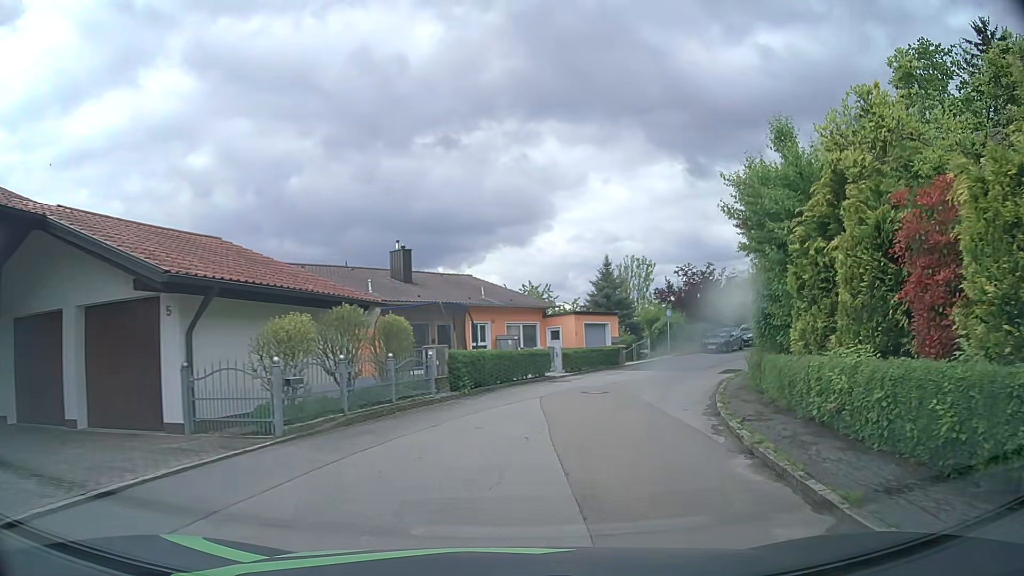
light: Day
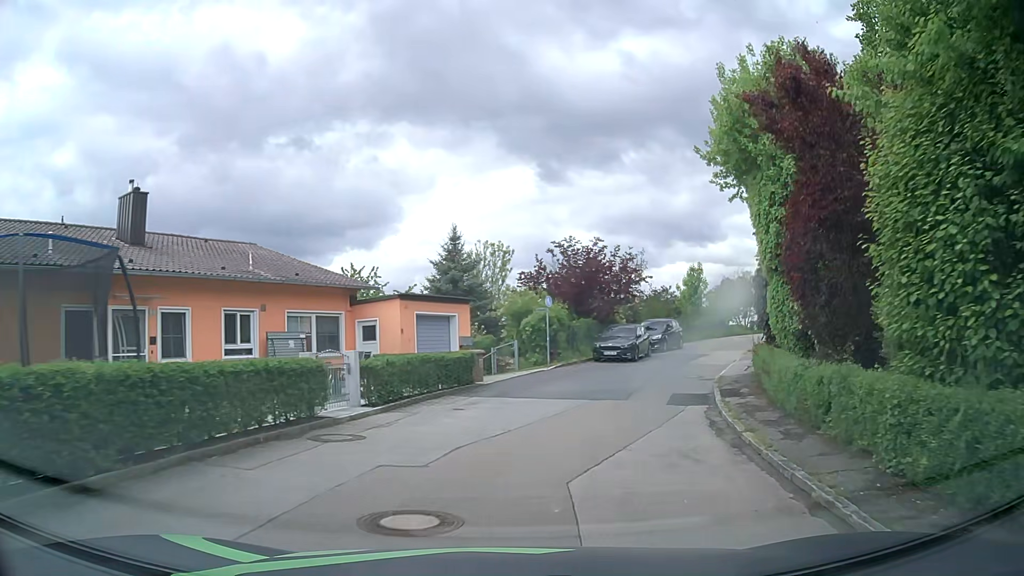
(+1.6, +13.1) m; +14°
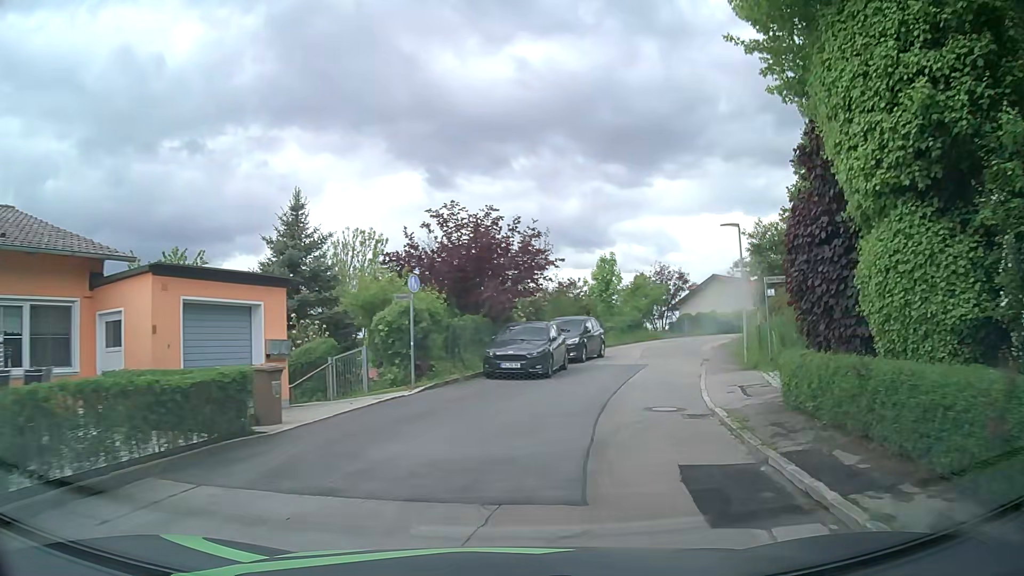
(+0.7, +9.4) m; +9°
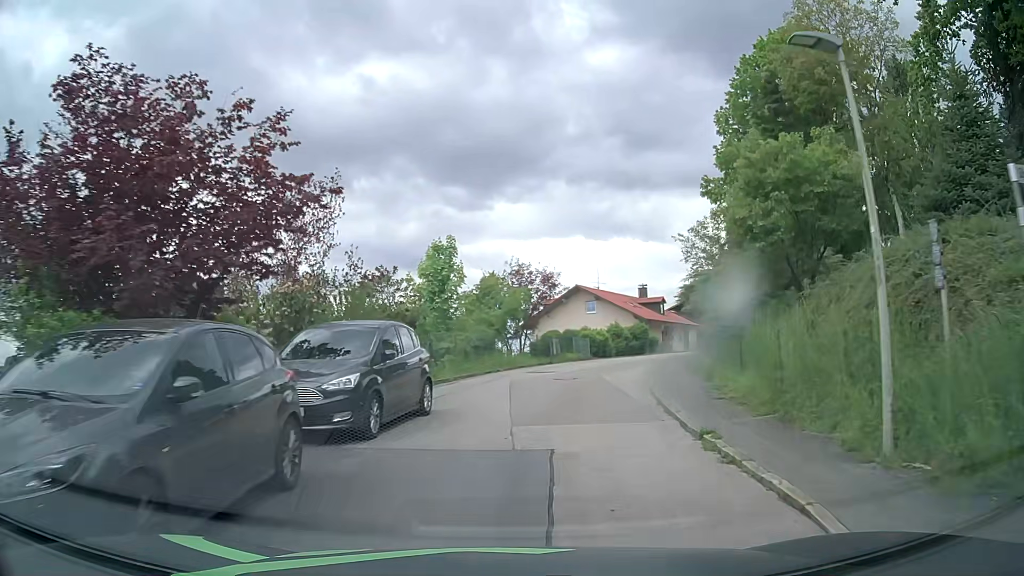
(+2.0, +14.6) m; +15°
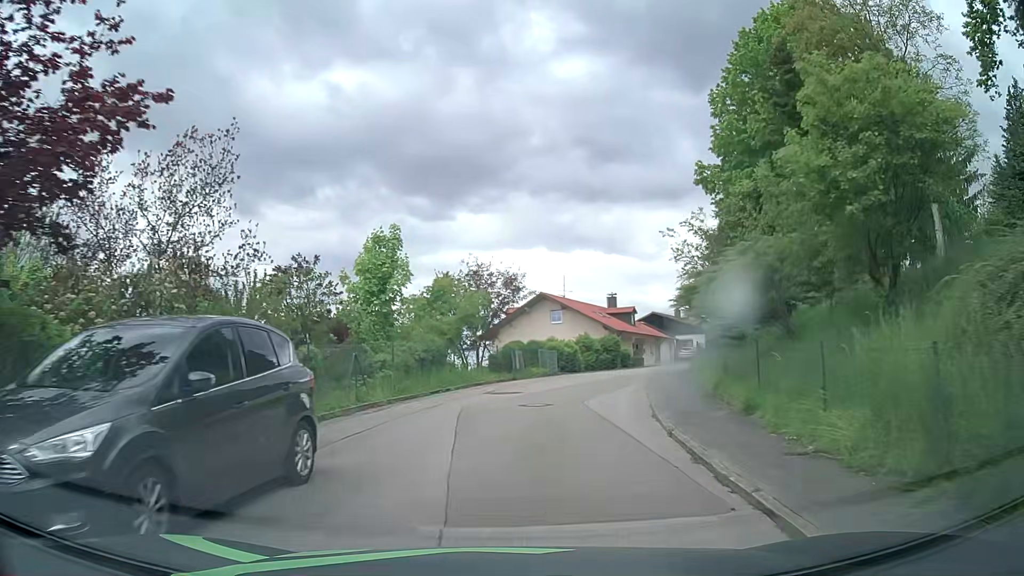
(+0.1, +5.0) m; +4°
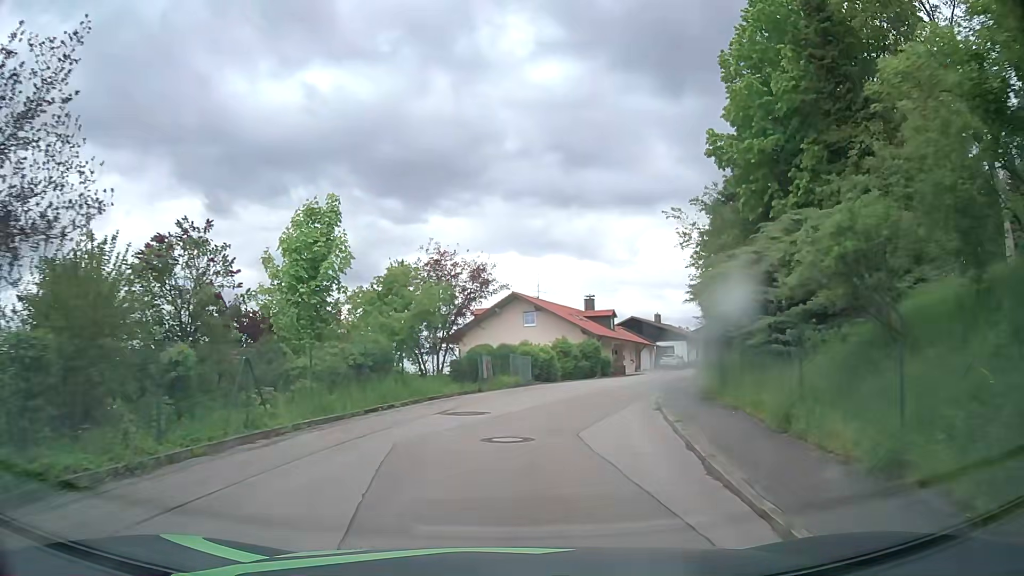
(0.0, +5.1) m; +1°
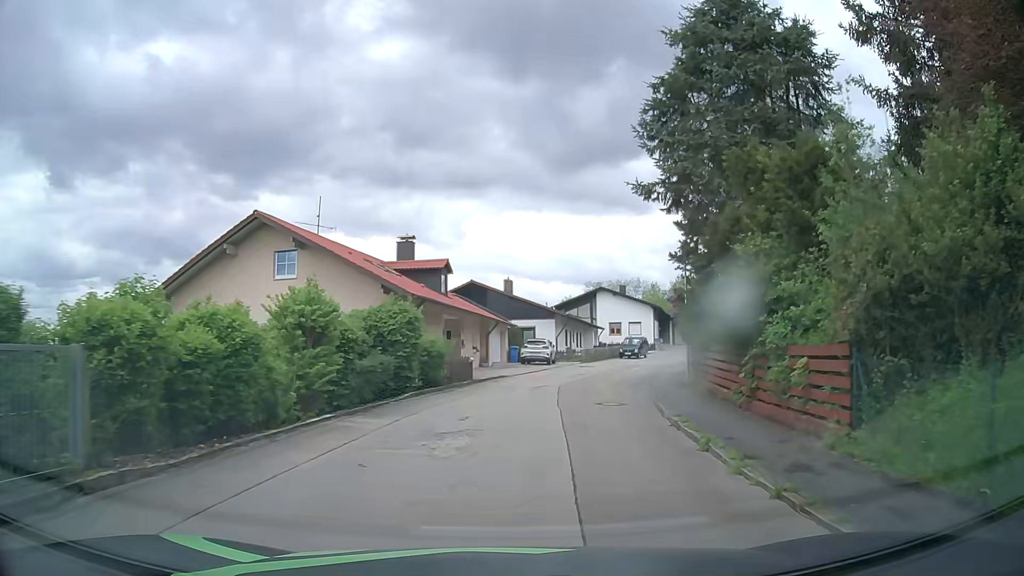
(+3.4, +25.8) m; +15°
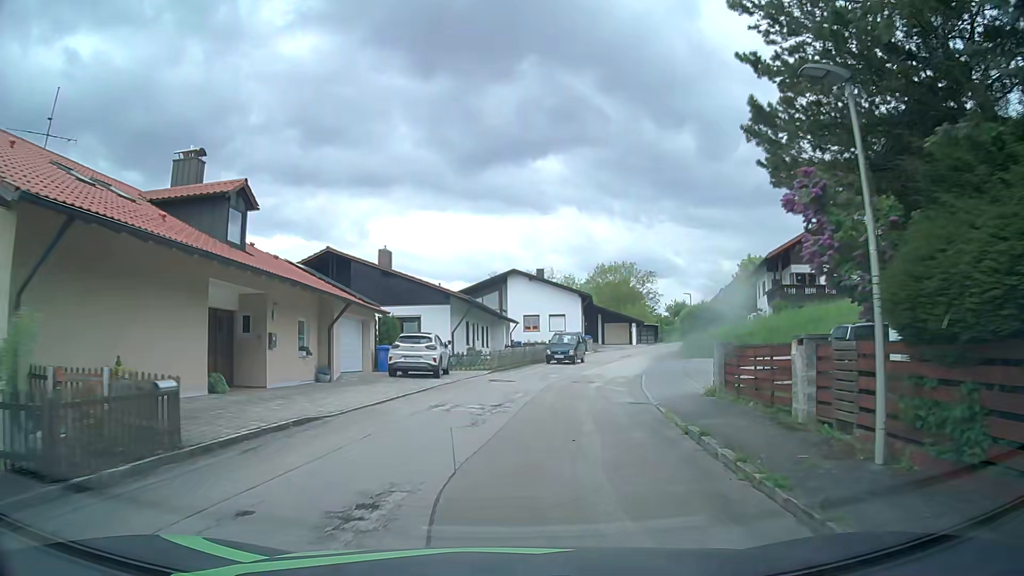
(+1.3, +16.8) m; +8°
(0, +10) (+2, +20) (+4, +30) (+7, +39) (+10, +49) (+14, +58) (+18, +67) (+24, +75) (+31, +82) (+40, +87) m
